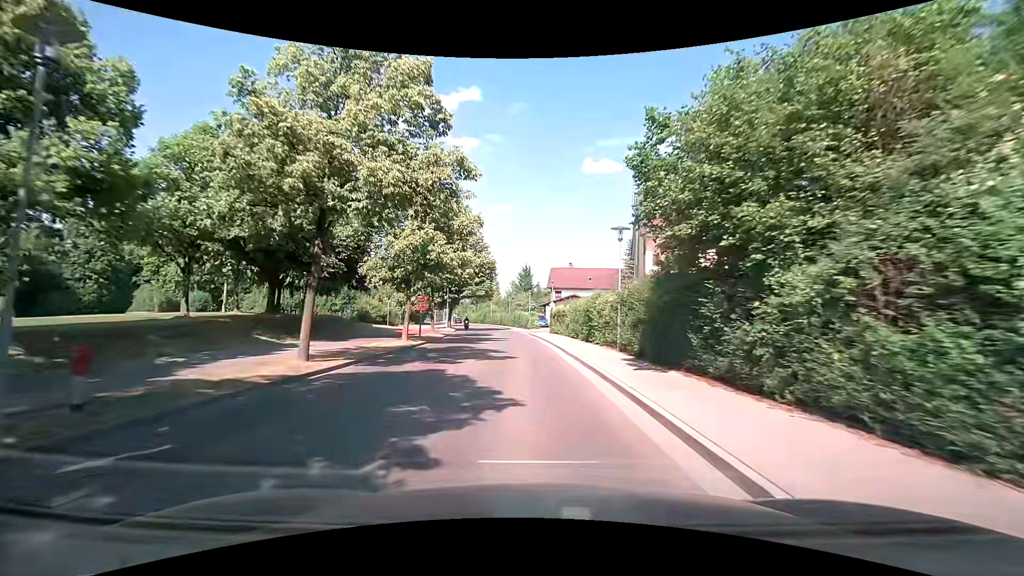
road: tertiary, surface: asphalt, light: Day
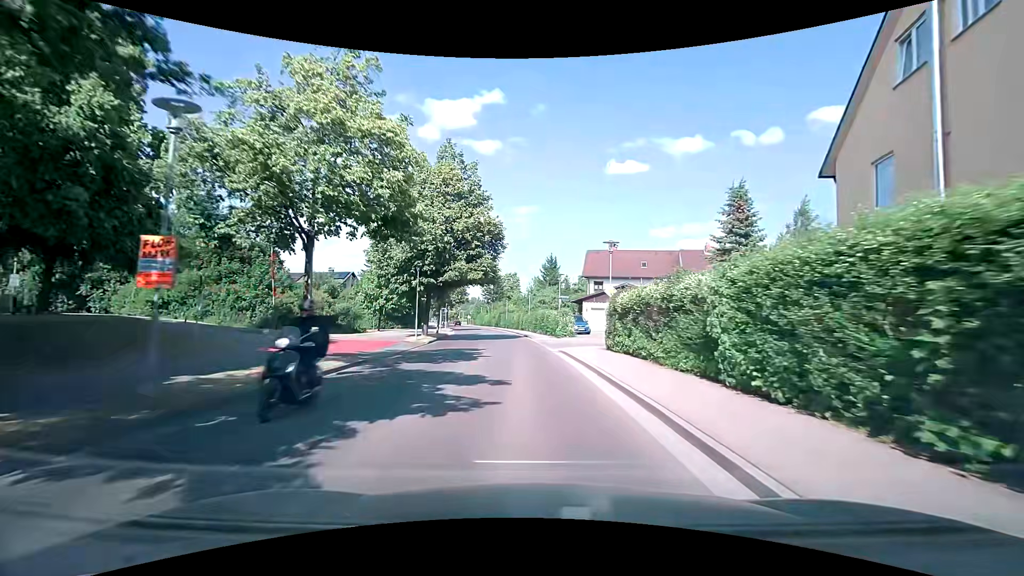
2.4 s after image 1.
(-0.8, +24.3) m; -3°
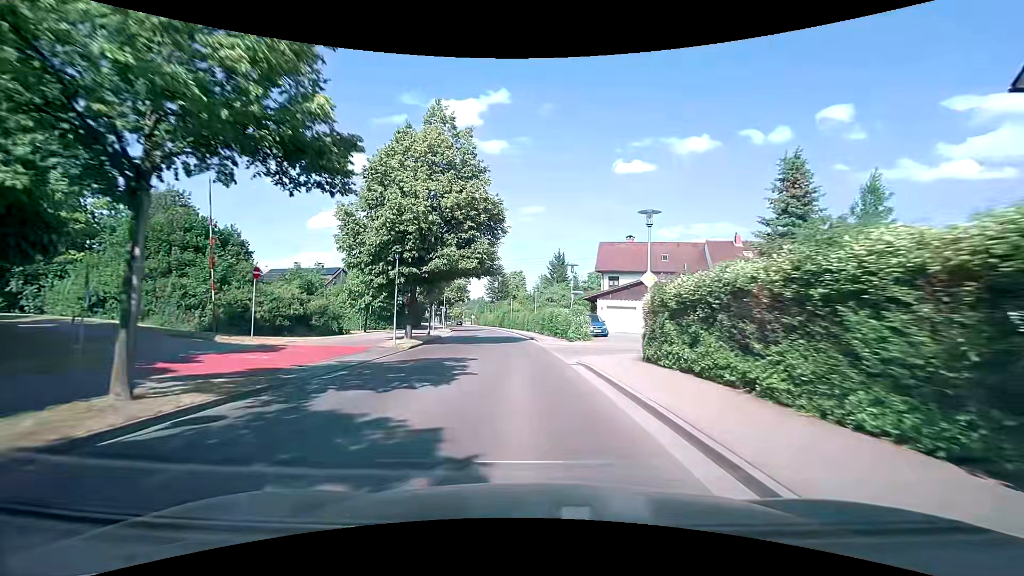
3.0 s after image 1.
(-0.1, +6.5) m; -1°
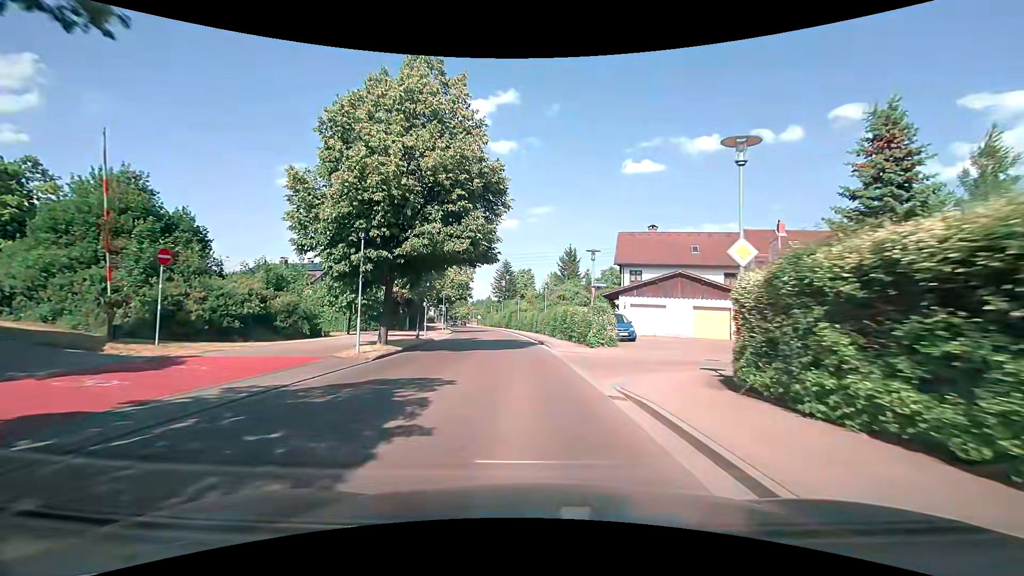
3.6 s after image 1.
(-0.1, +6.7) m; -2°
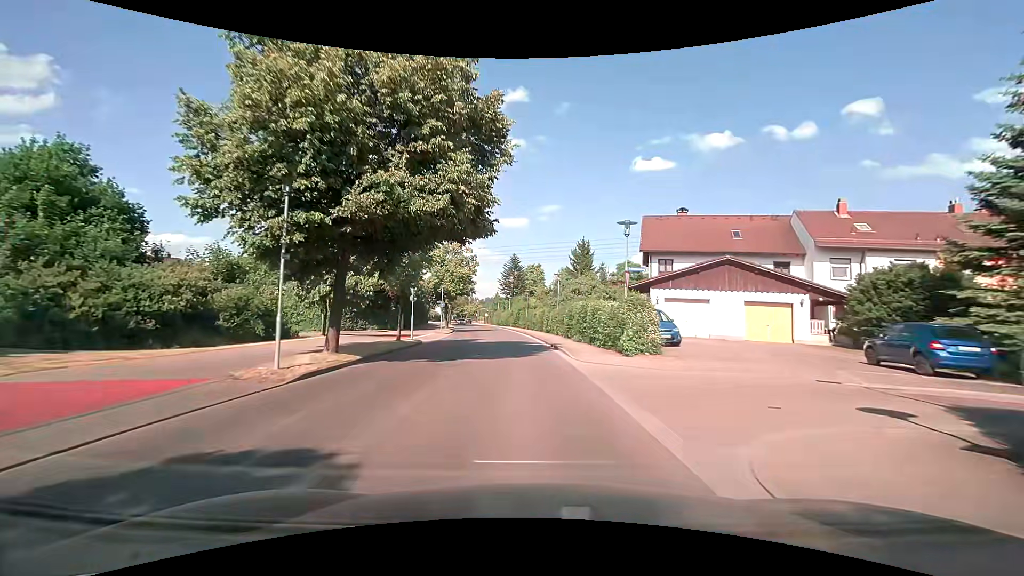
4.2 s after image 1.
(0.0, +6.8) m; -1°
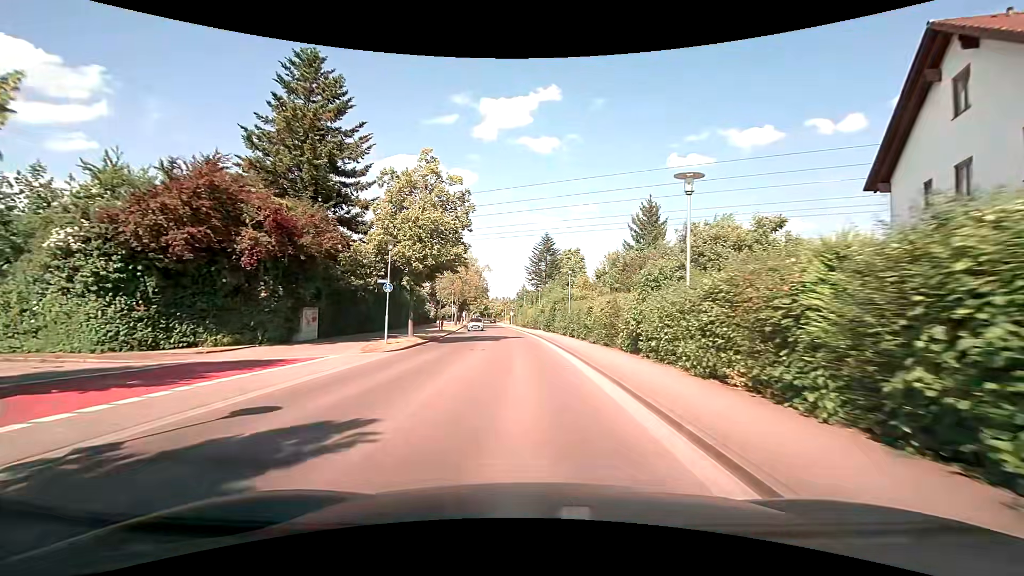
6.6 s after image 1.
(-0.9, +28.1) m; -3°
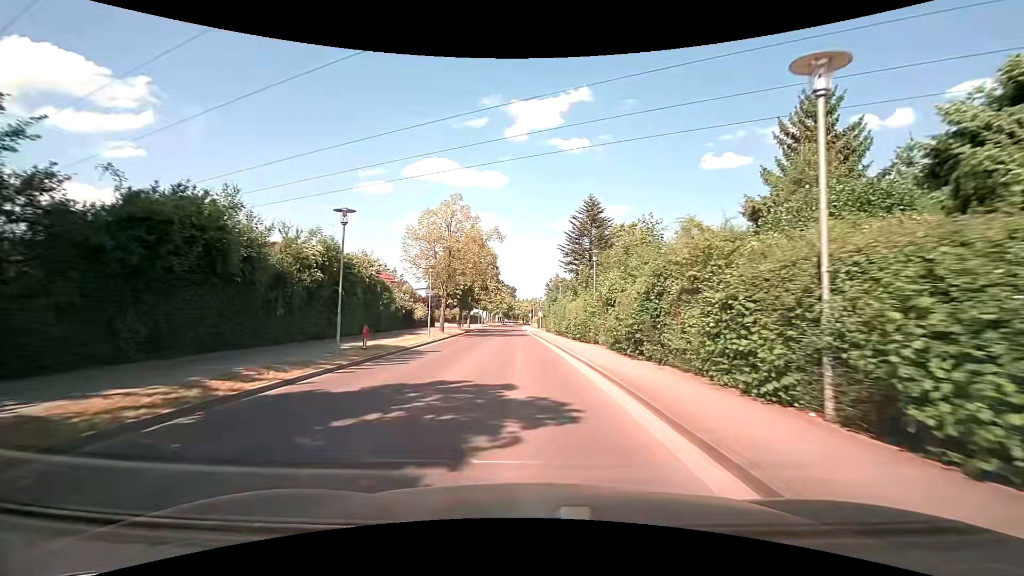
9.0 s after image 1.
(-1.2, +28.7) m; -4°
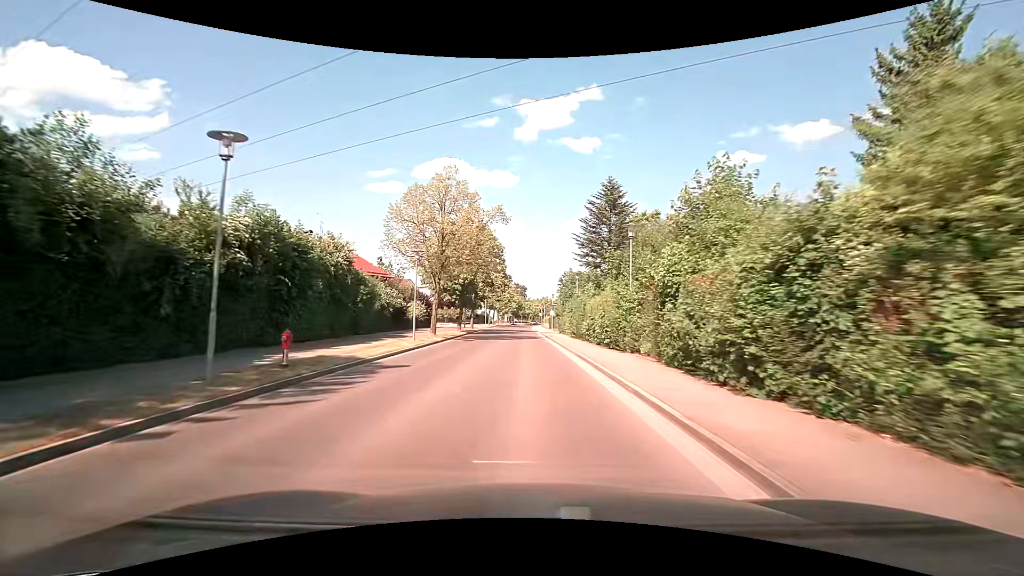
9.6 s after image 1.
(-0.1, +7.3) m; -1°
(0, +10) (-1, +20) (-1, +30) (-2, +40) (-2, +50) (-2, +60) (-3, +70) (-3, +80) (-3, +90) (-3, +100) m
